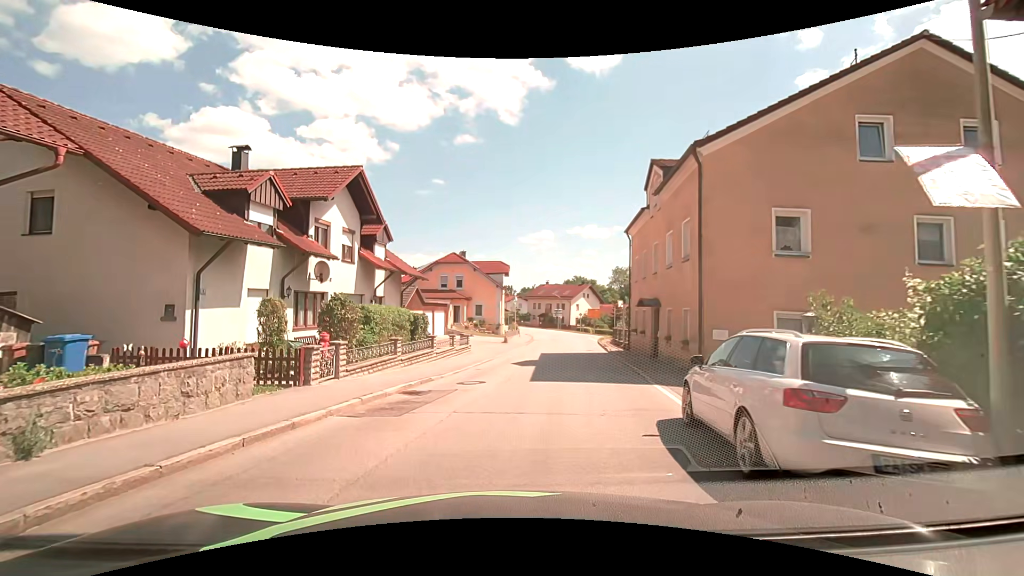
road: secondary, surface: asphalt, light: Day
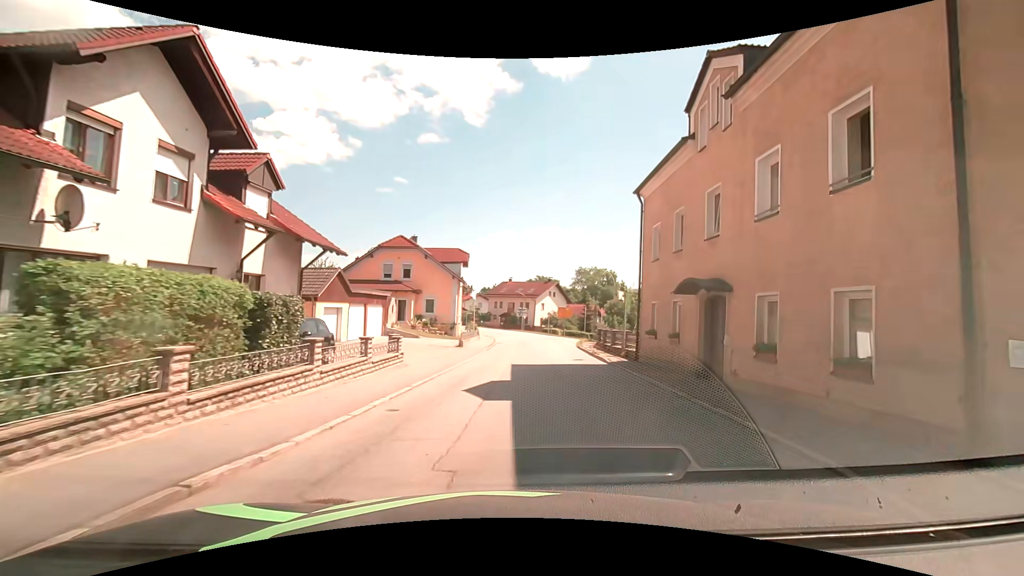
(-0.2, +10.0) m; +3°
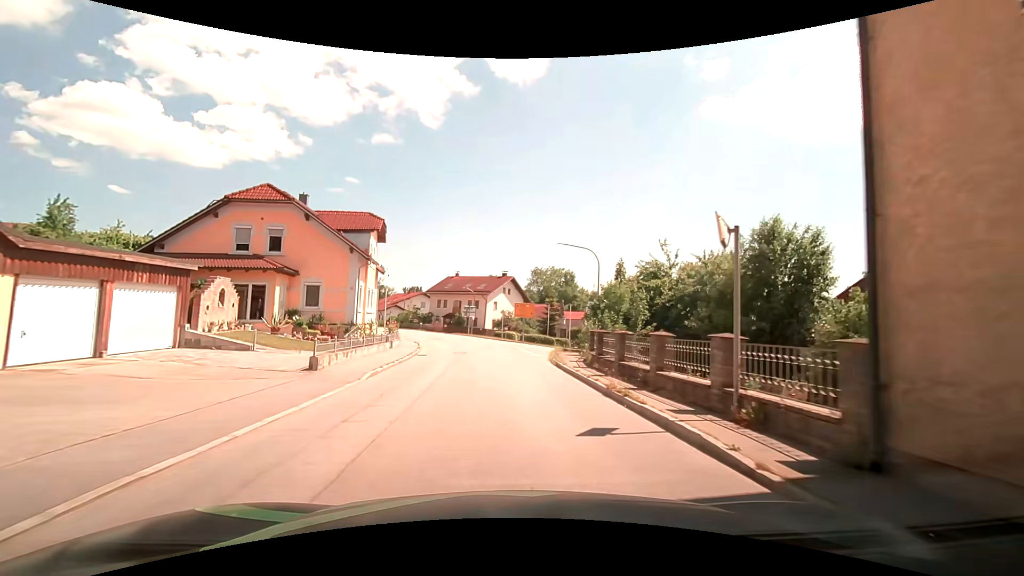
(+1.5, +16.6) m; +6°
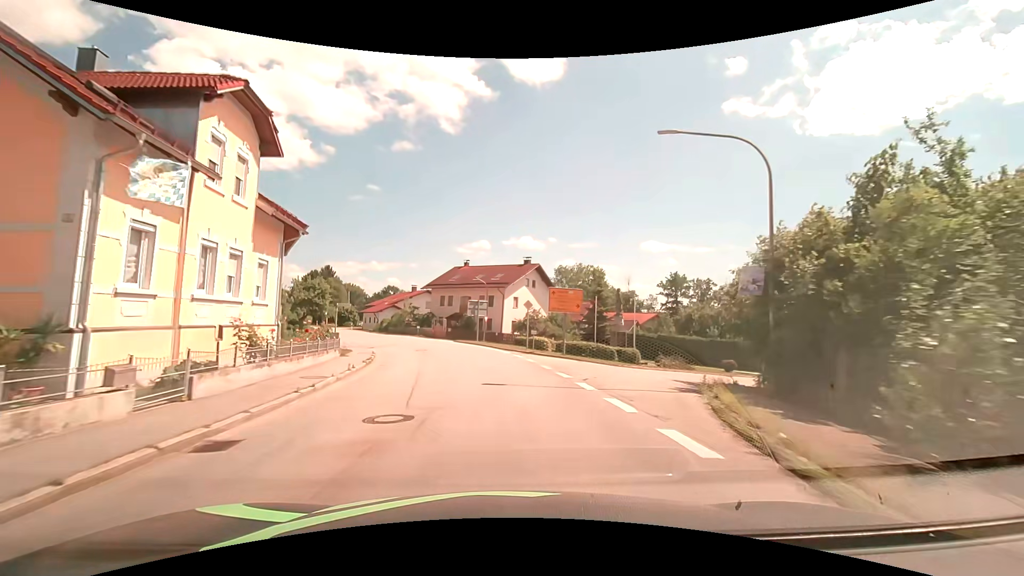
(-0.3, +19.8) m; -2°
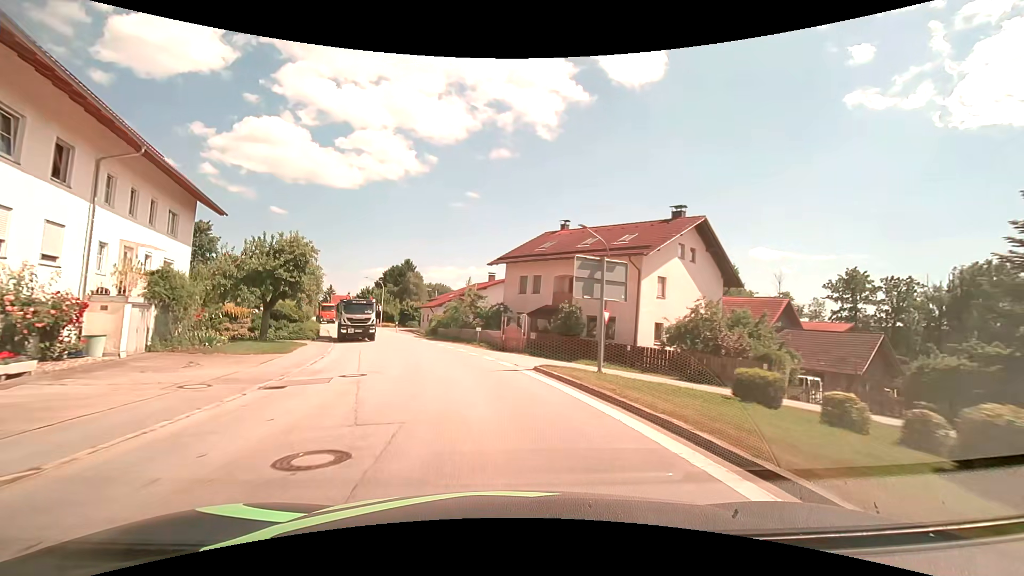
(-2.0, +28.0) m; -10°
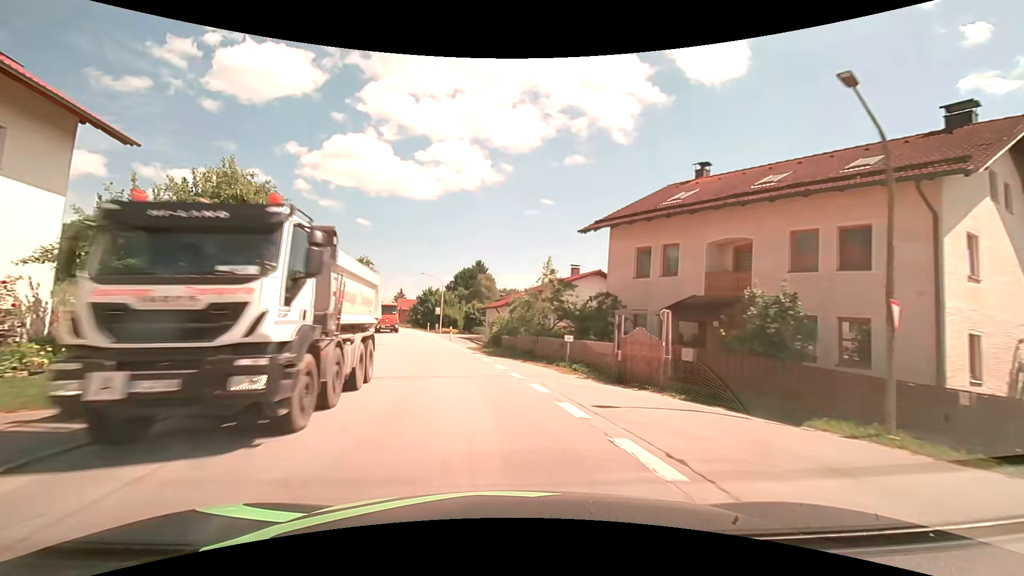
(-1.2, +15.1) m; -9°
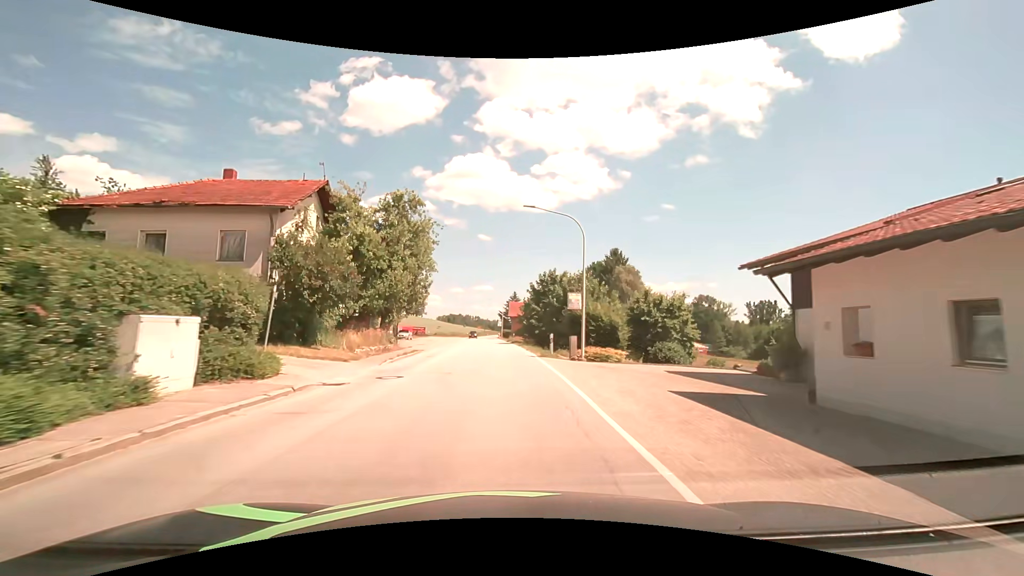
(-6.0, +38.6) m; -15°
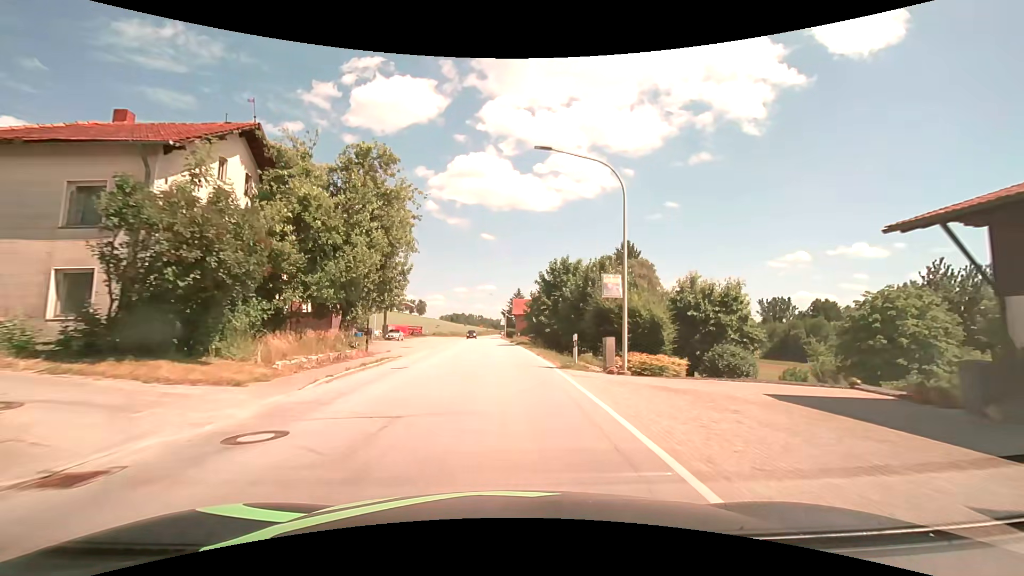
(0.0, +7.8) m; 0°
(0, +10) (0, +20) (-1, +30) (-1, +40) (-2, +50) (-2, +60) (-3, +70) (-3, +80) (-4, +90) (-7, +99) m
